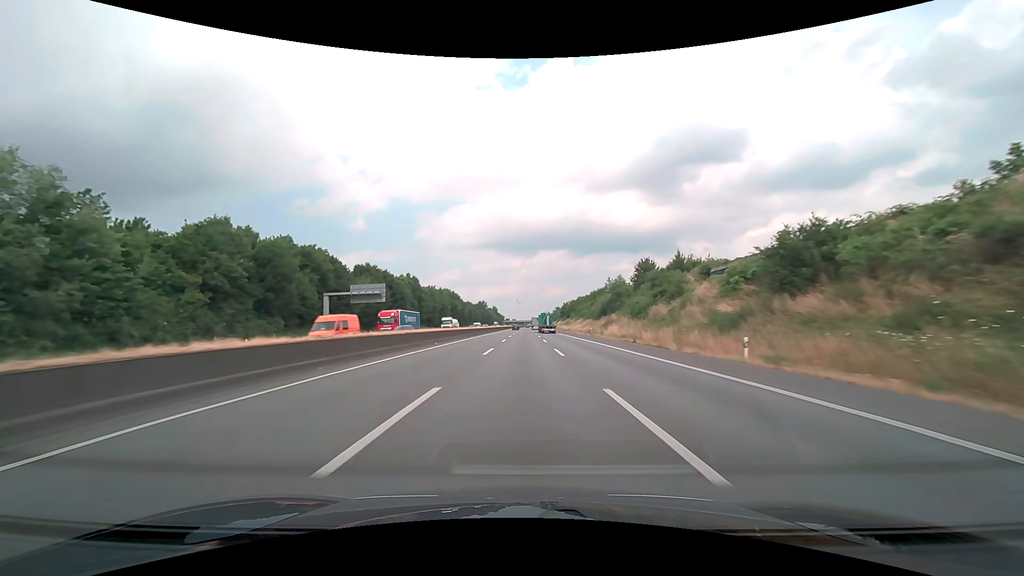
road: motorway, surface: asphalt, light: Day
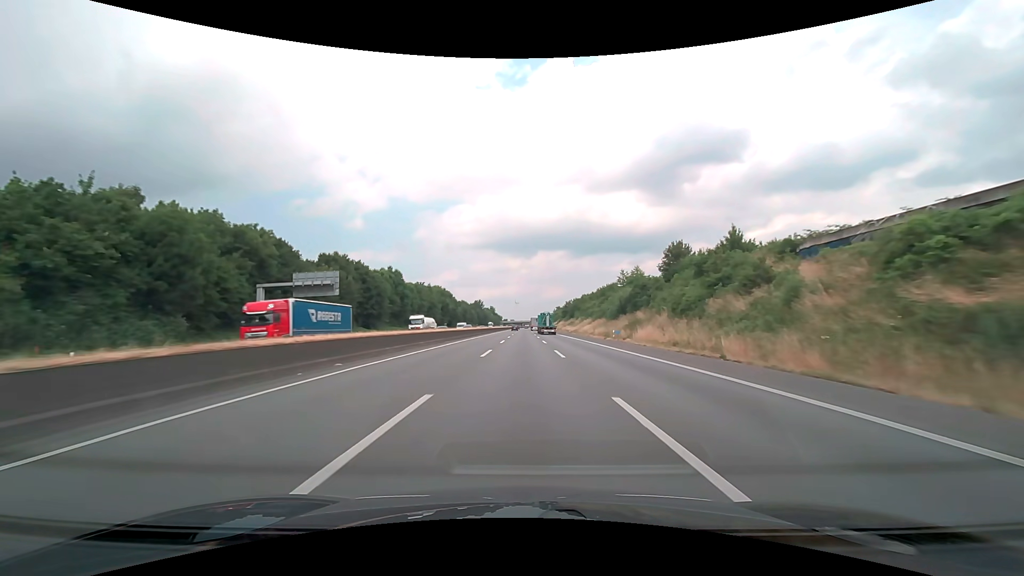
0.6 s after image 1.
(0.0, +19.0) m; 0°
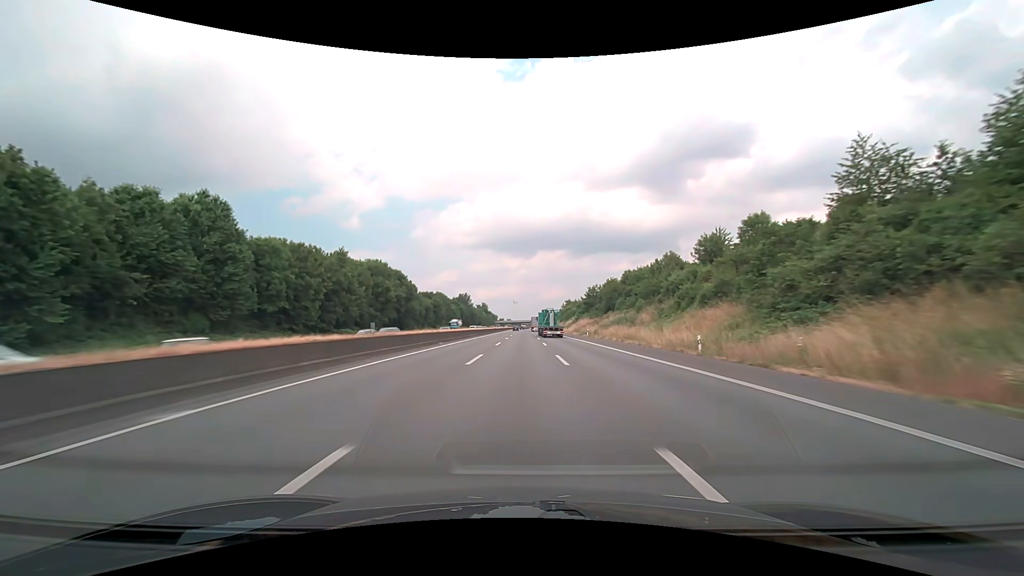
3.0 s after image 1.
(+0.3, +76.1) m; 0°
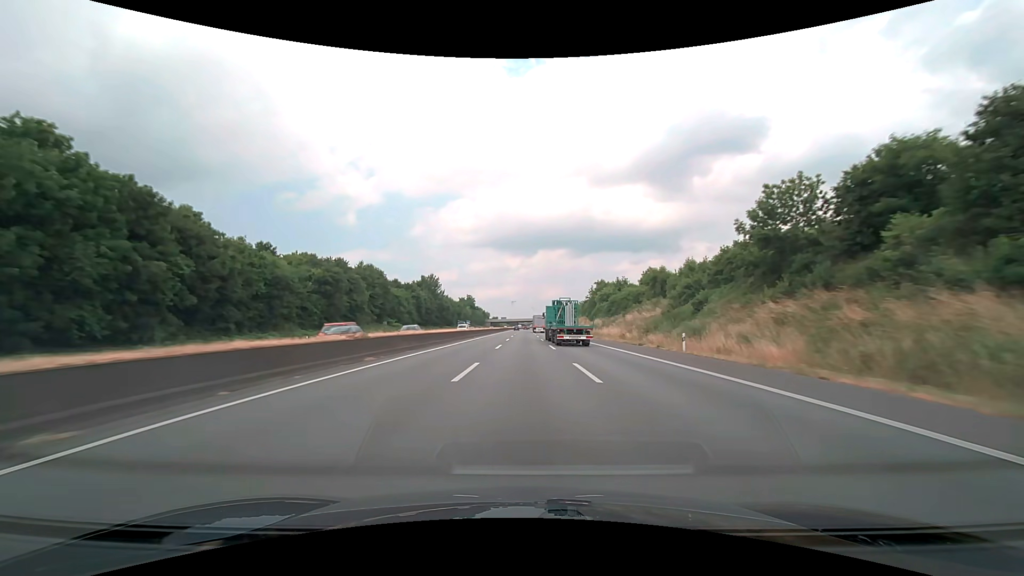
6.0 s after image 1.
(0.0, +95.2) m; 0°
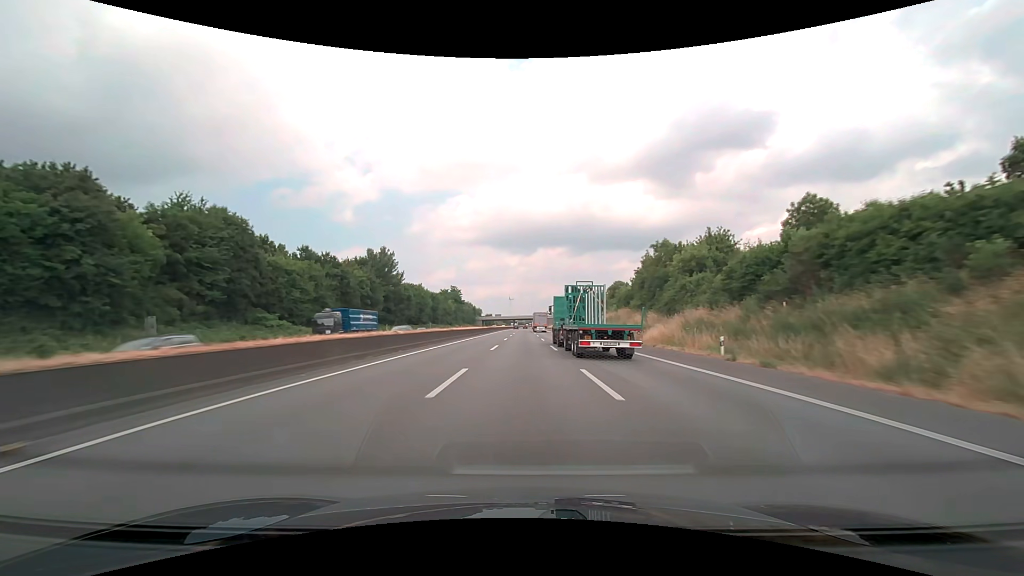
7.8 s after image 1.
(+0.1, +57.2) m; 0°
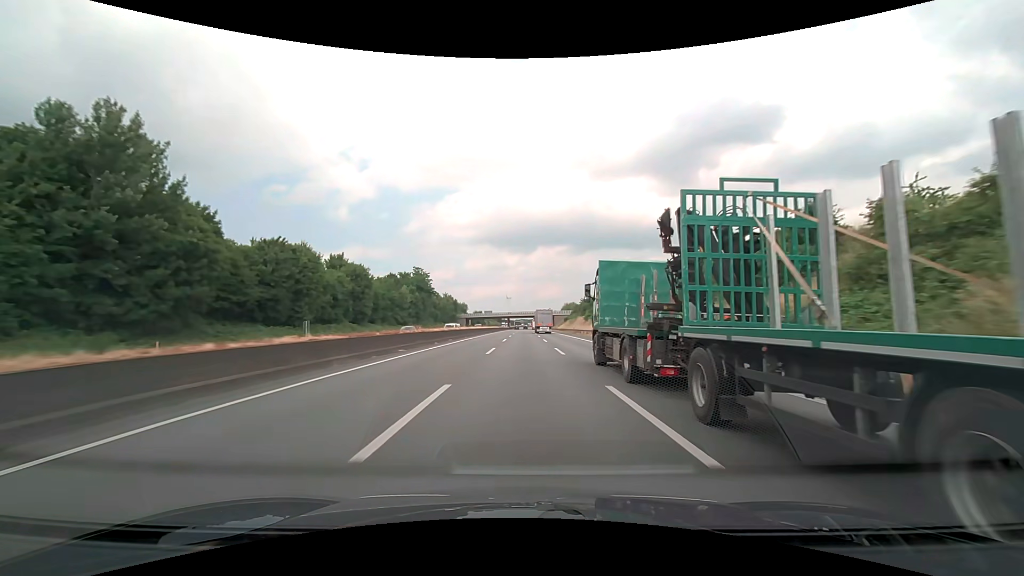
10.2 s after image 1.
(0.0, +76.3) m; 0°
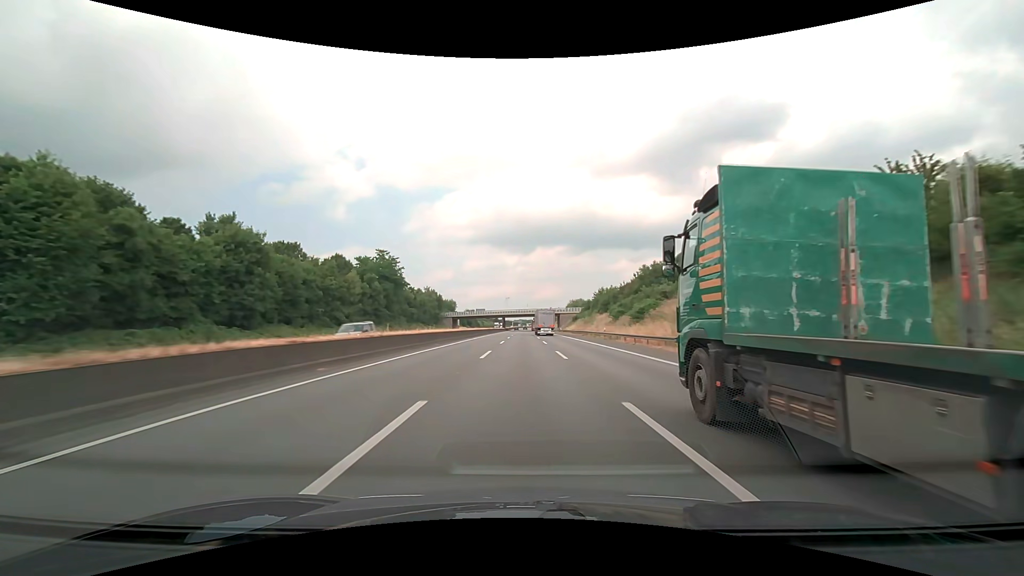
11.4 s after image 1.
(+0.1, +38.1) m; 0°
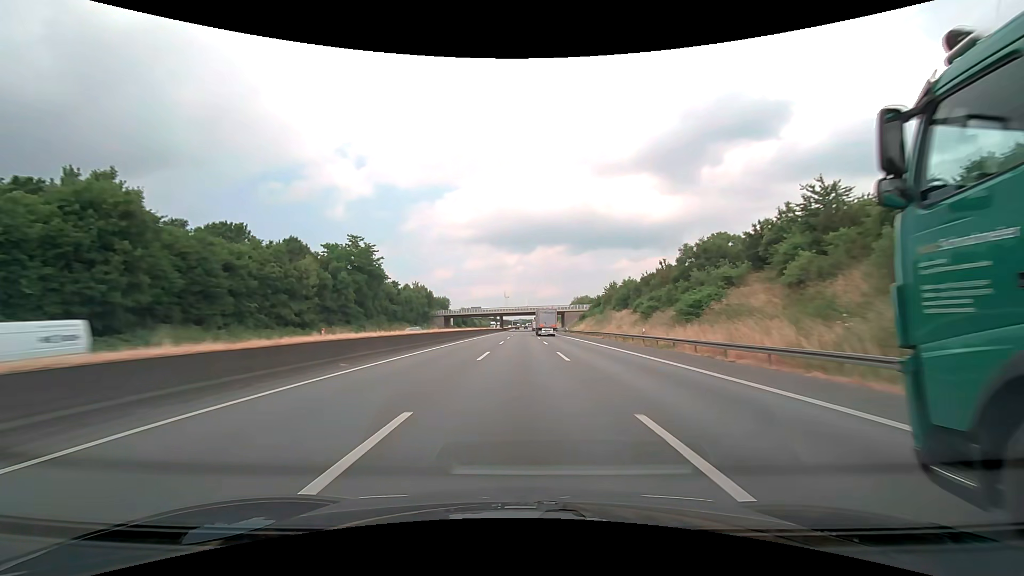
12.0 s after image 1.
(0.0, +19.1) m; 0°
